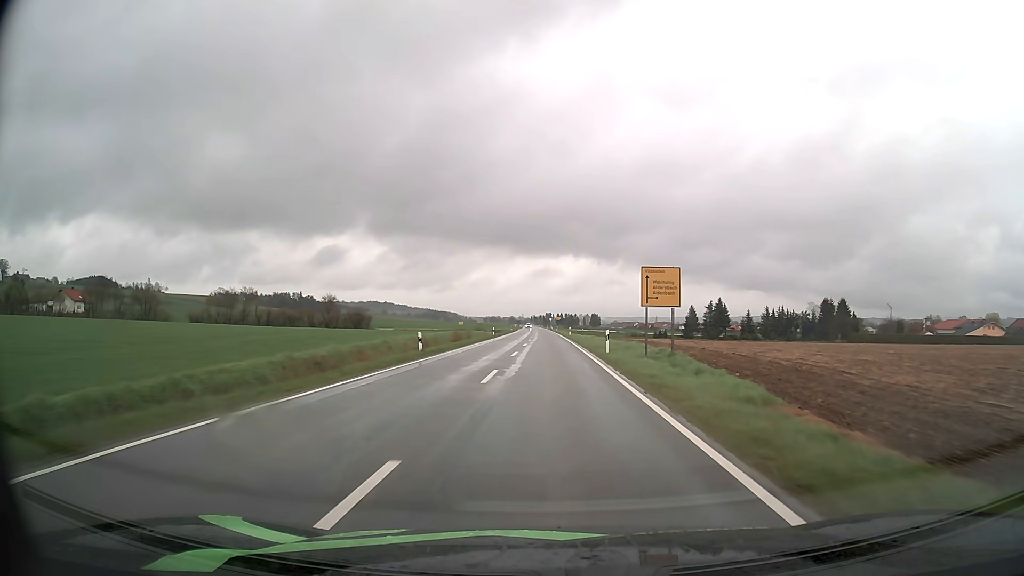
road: tertiary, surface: asphalt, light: Day
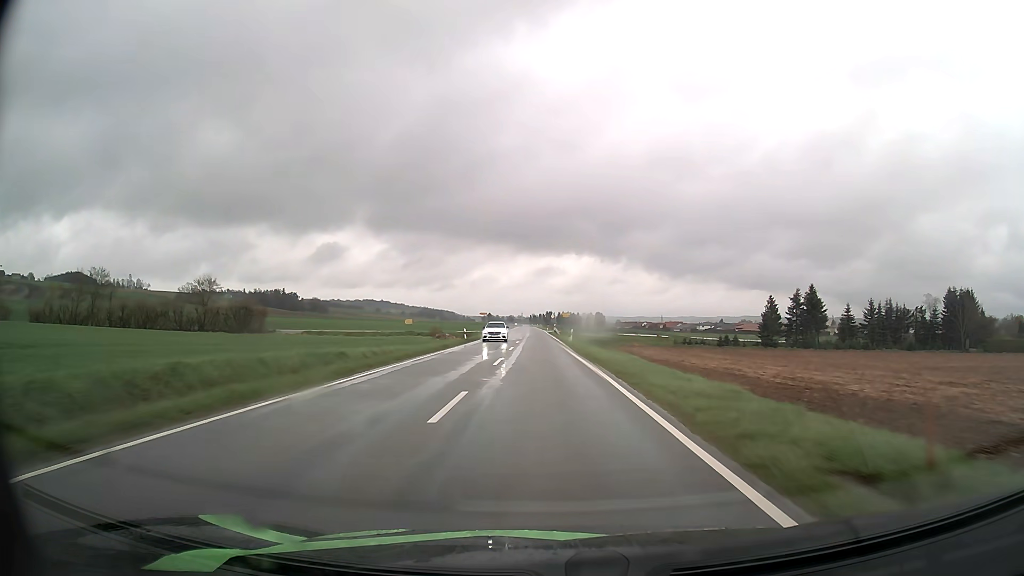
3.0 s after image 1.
(-0.2, +68.1) m; 0°
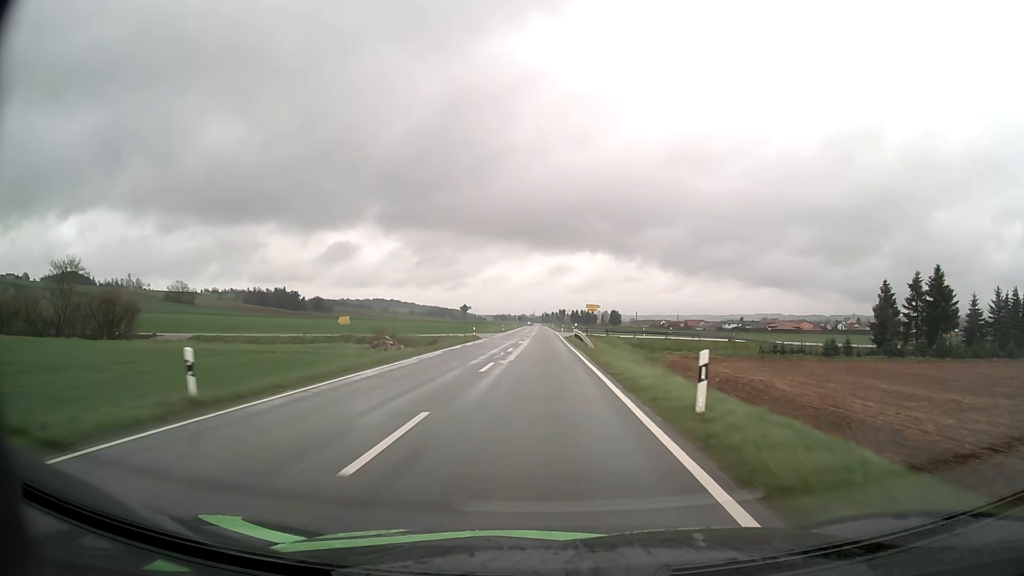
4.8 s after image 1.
(-0.2, +40.9) m; -1°
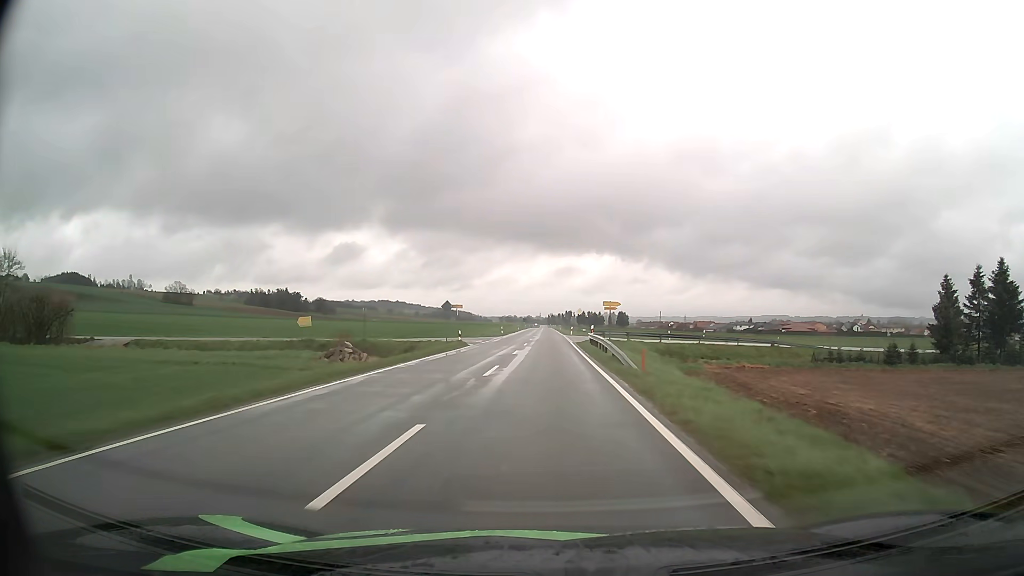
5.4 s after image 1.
(0.0, +13.5) m; 0°
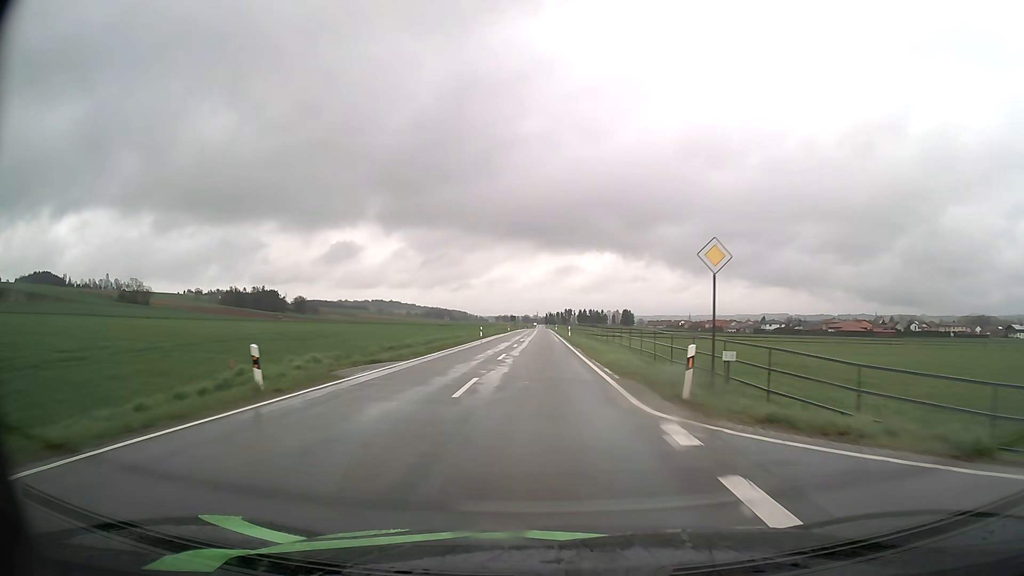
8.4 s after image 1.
(+0.1, +67.3) m; 0°
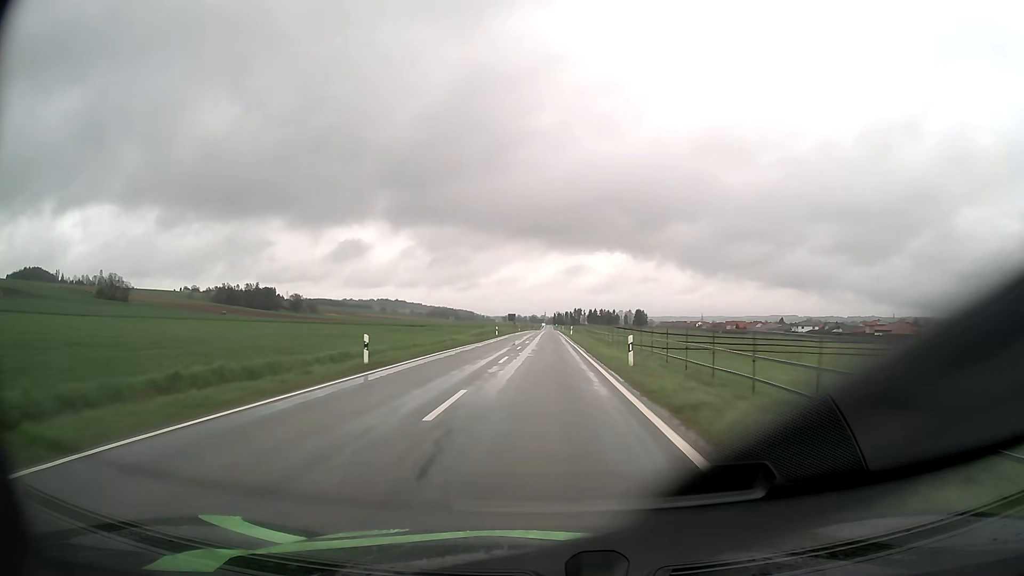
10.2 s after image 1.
(-0.3, +40.3) m; -1°
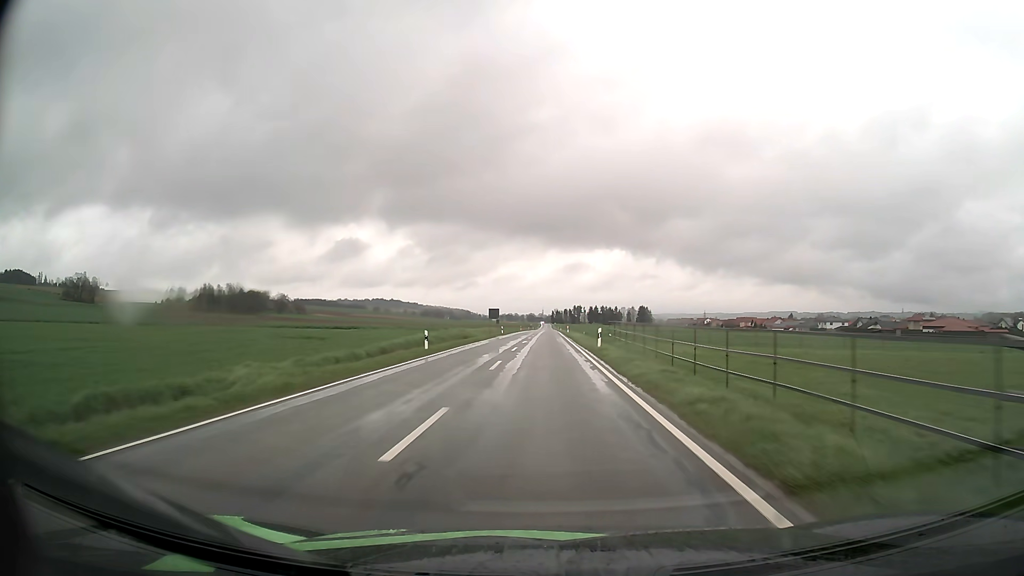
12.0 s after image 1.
(0.0, +40.4) m; 0°
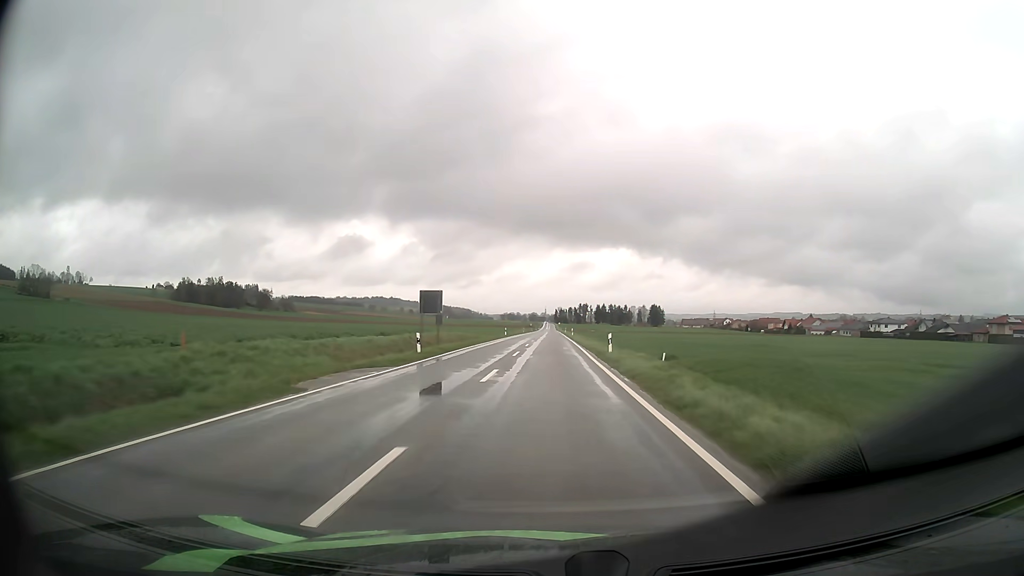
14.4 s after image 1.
(-0.1, +53.2) m; 0°
(0, +10) (0, +20) (0, +30) (0, +40) (0, +50) (0, +60) (0, +70) (+1, +80) (+1, +90) (+1, +100) m
